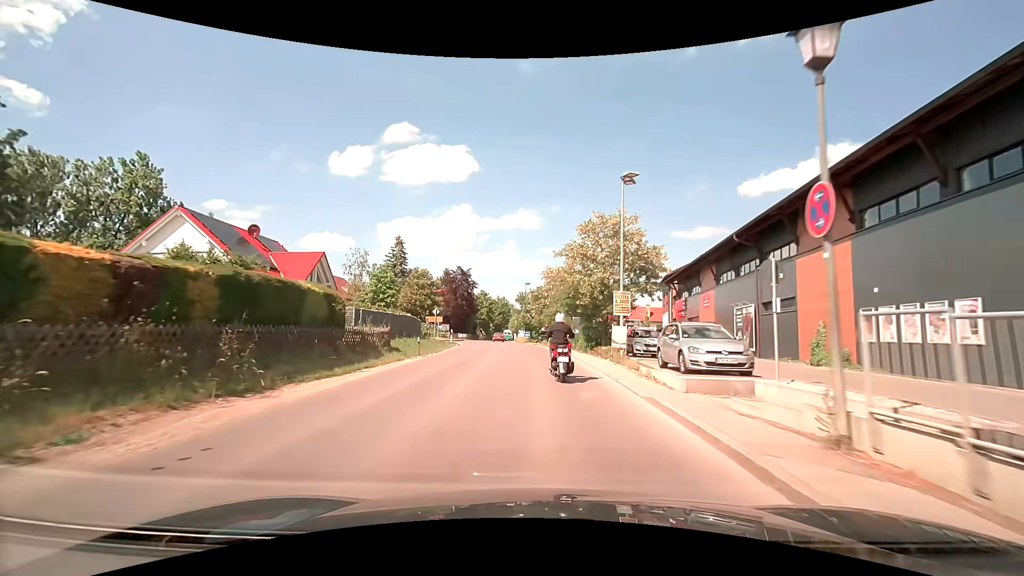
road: secondary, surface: asphalt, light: Day
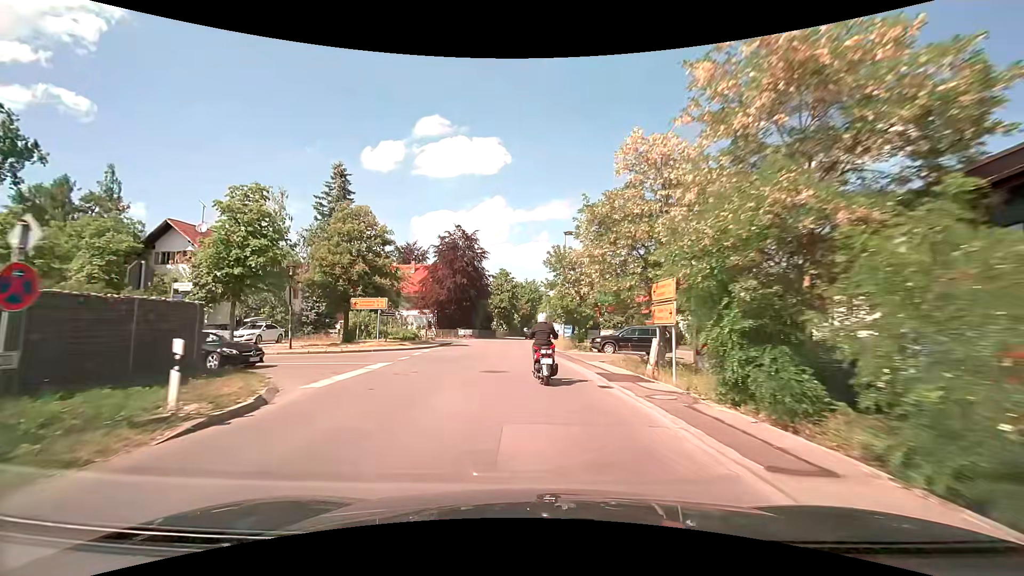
(-1.4, +33.1) m; -4°
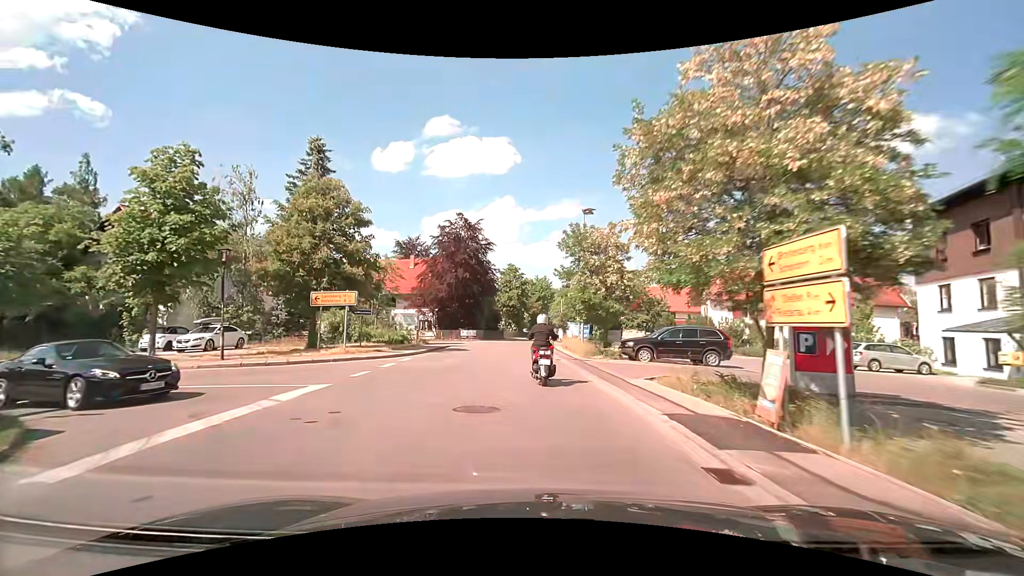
(-0.1, +6.5) m; -2°
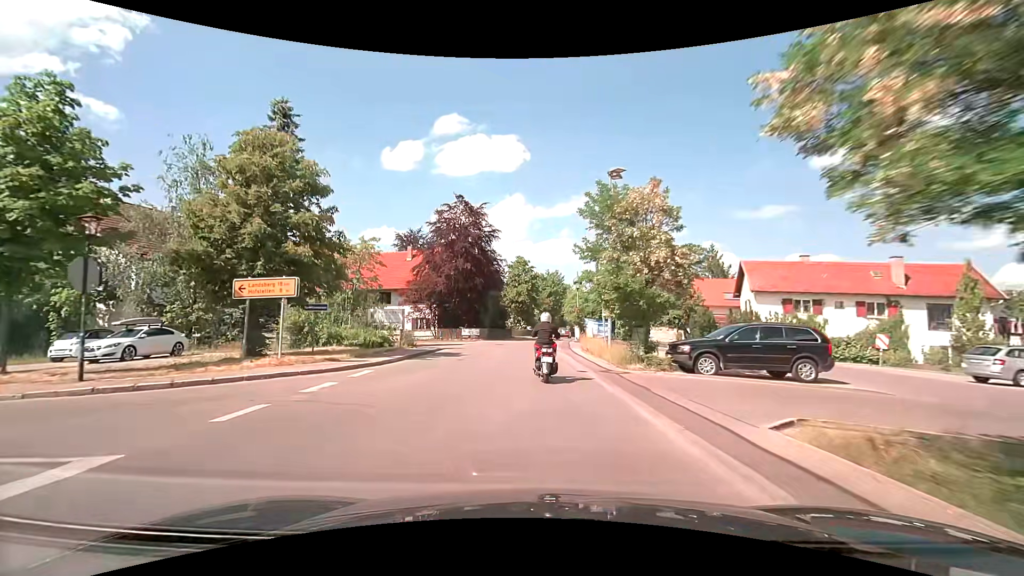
(-0.1, +6.5) m; -1°
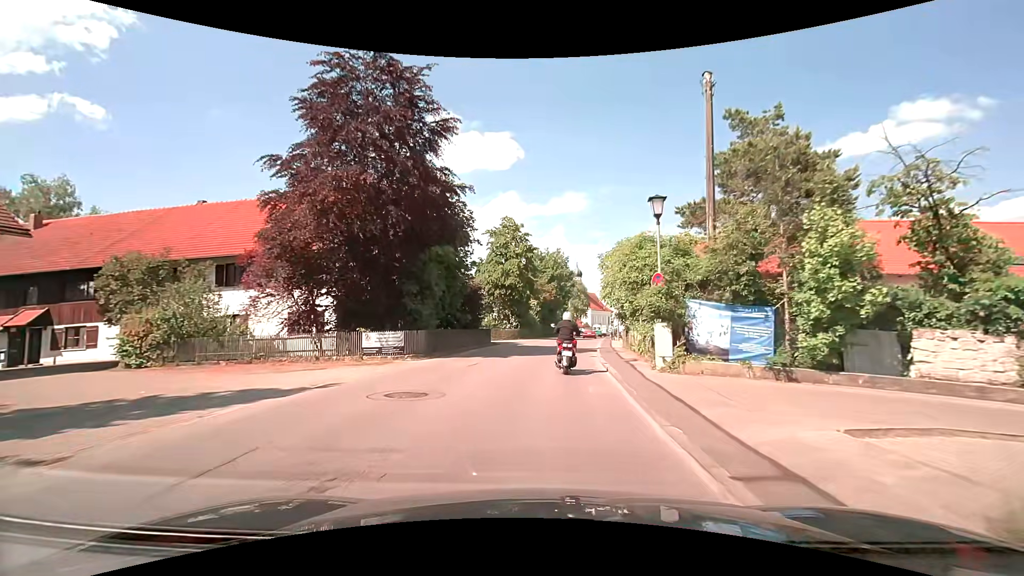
(-0.5, +26.1) m; 0°
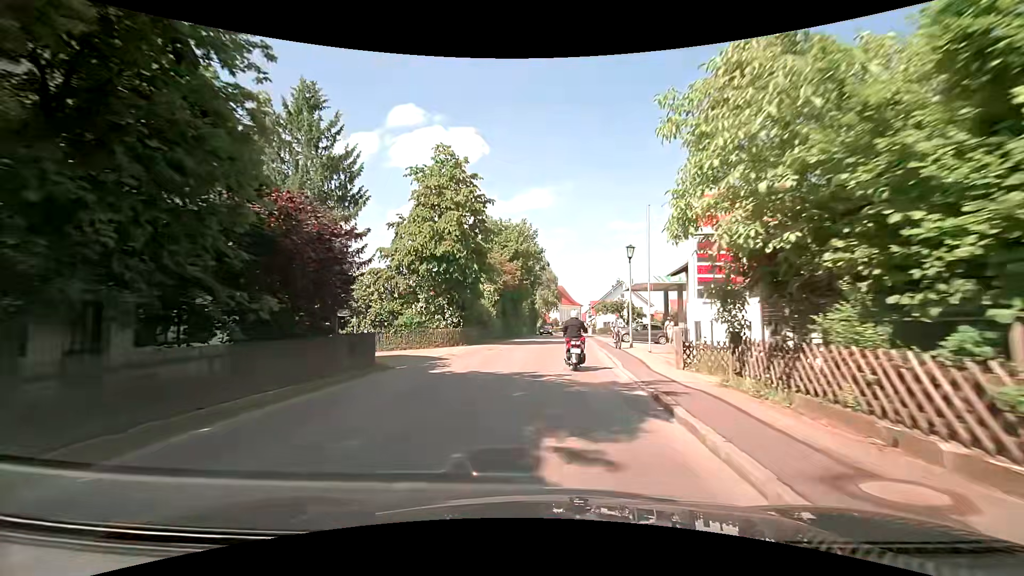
(+0.6, +18.7) m; +4°
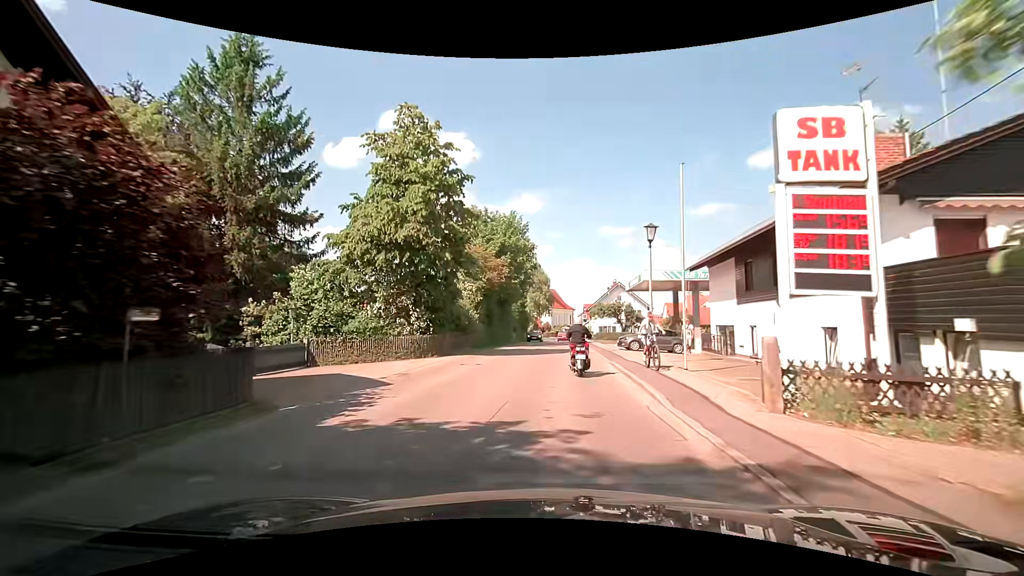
(0.0, +6.1) m; +1°
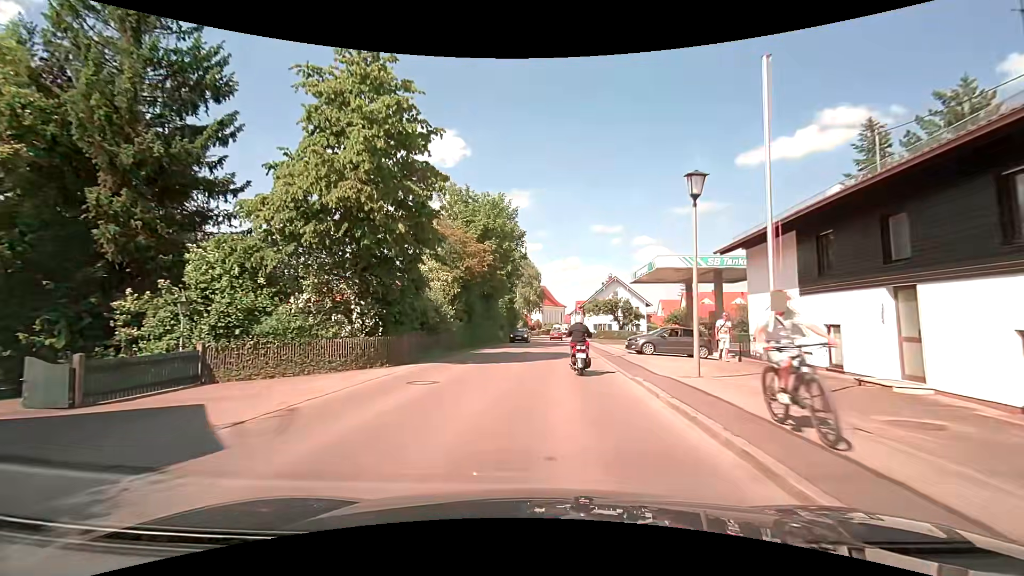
(0.0, +6.1) m; +1°
(0, +10) (+1, +20) (+1, +30) (+2, +40) (+2, +50) (+3, +60) (+3, +70) (+3, +80) (+4, +90) (+4, +100) m
